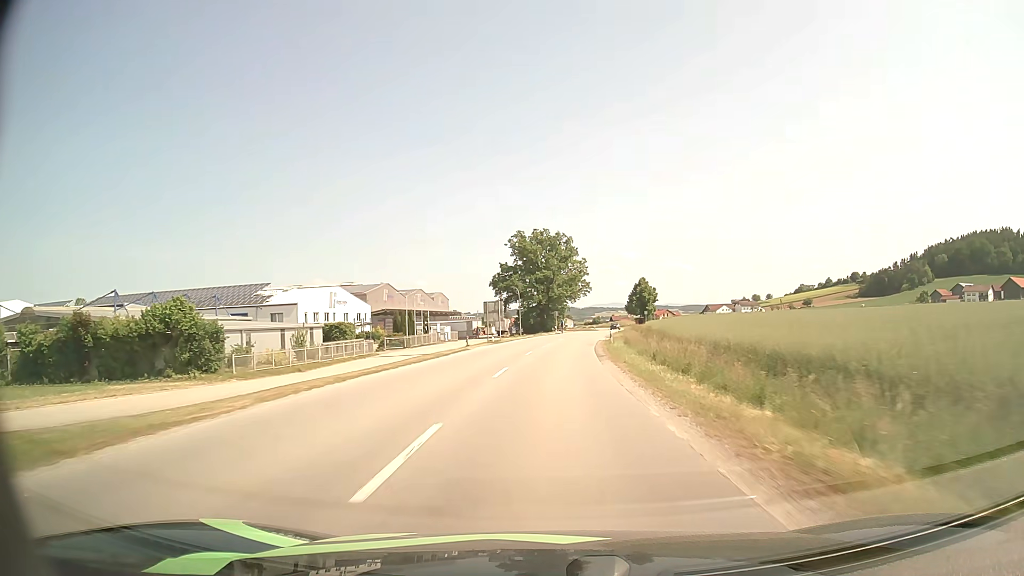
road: secondary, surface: asphalt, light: Day
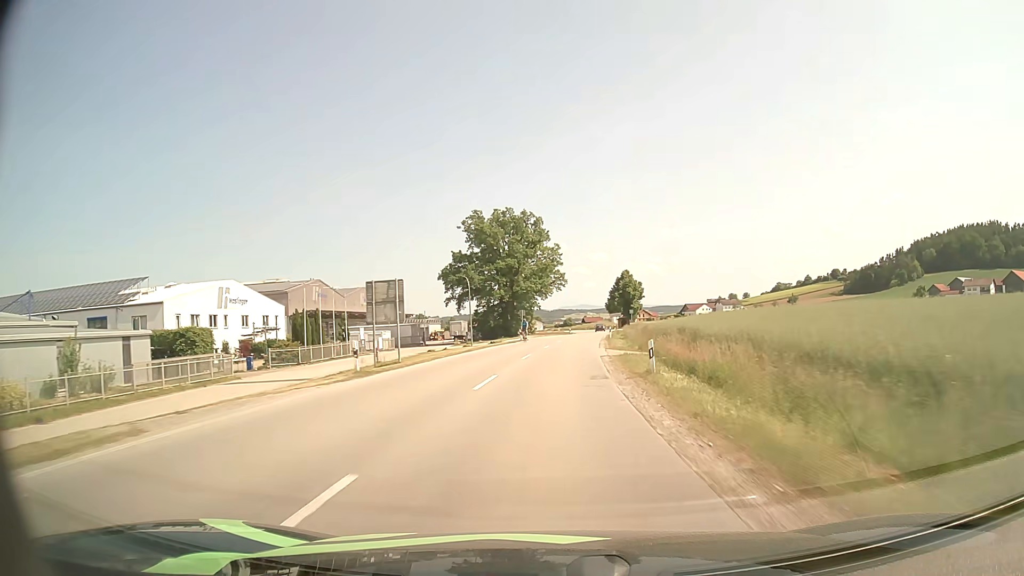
(+0.6, +27.0) m; +2°
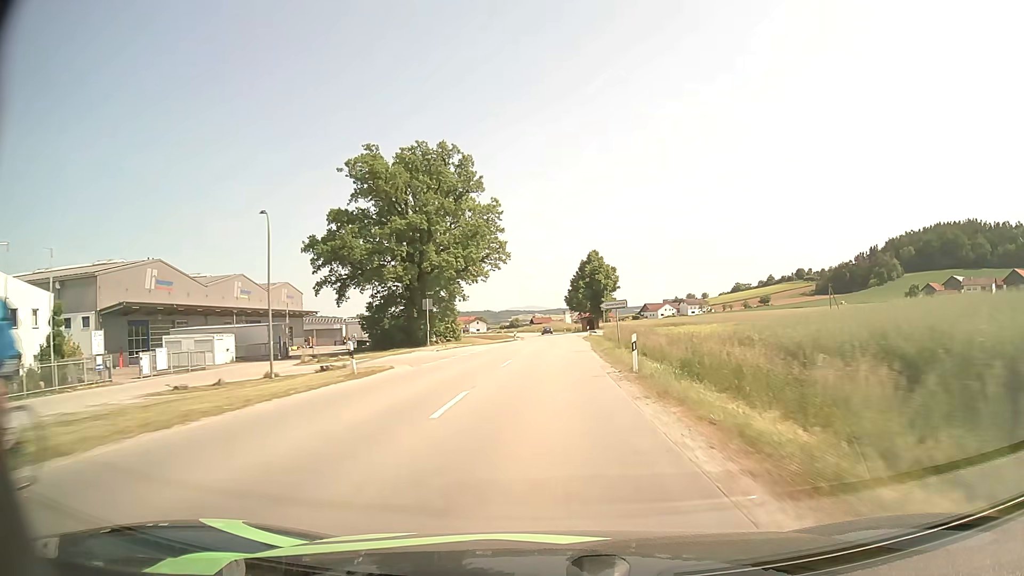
(+1.5, +40.1) m; +4°
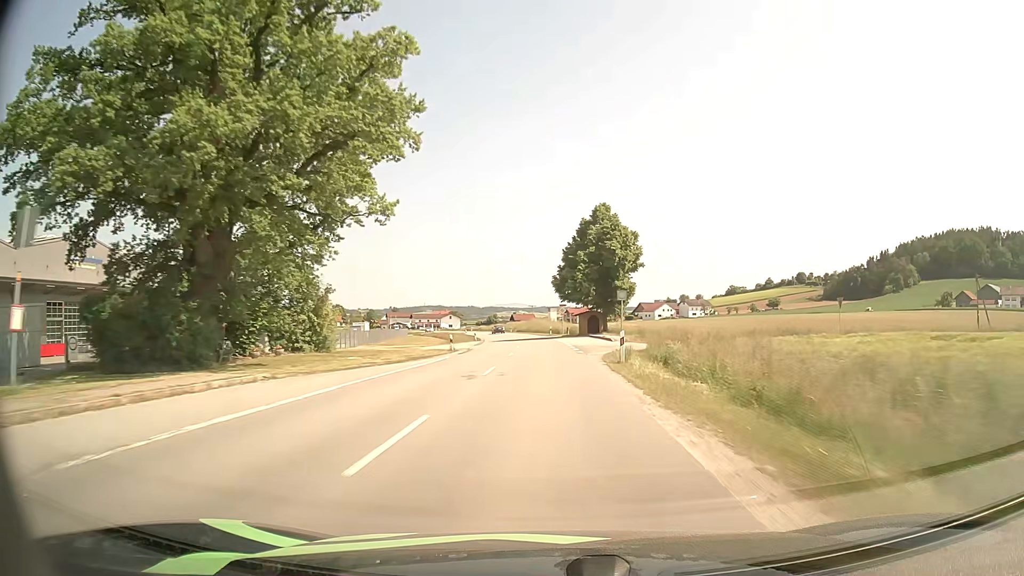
(+0.7, +39.9) m; +1°
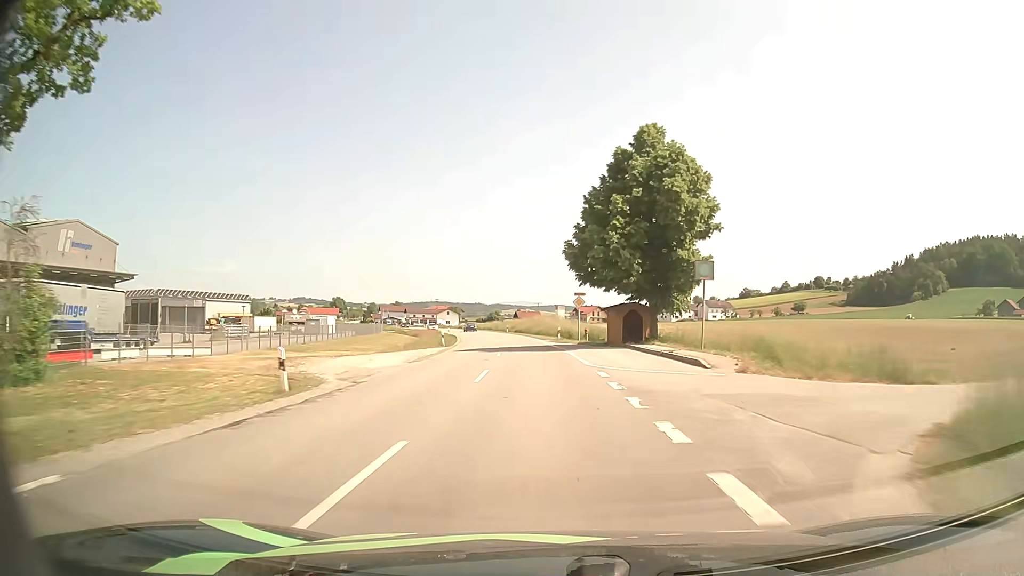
(0.0, +25.9) m; -1°
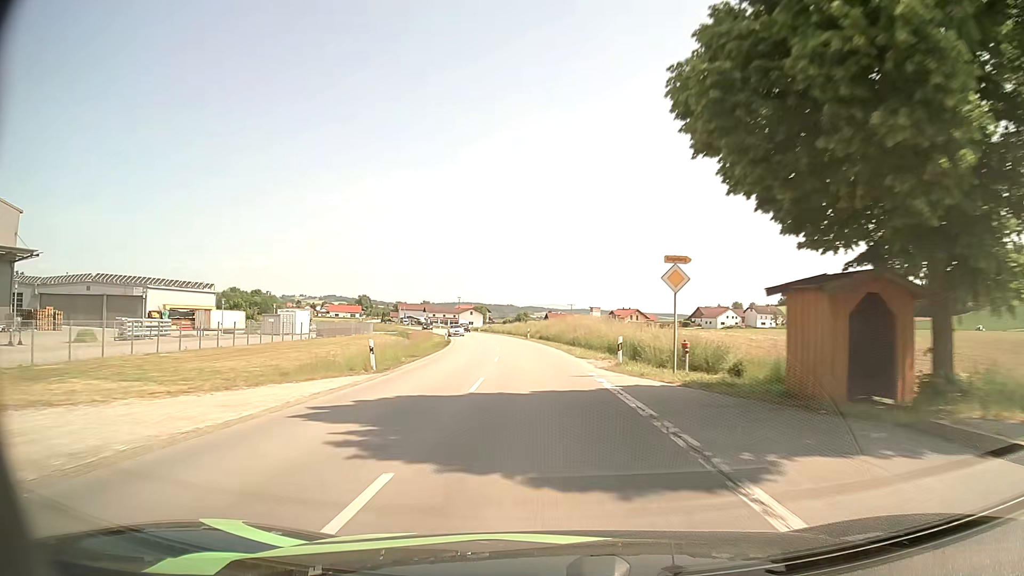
(-0.4, +25.6) m; -3°
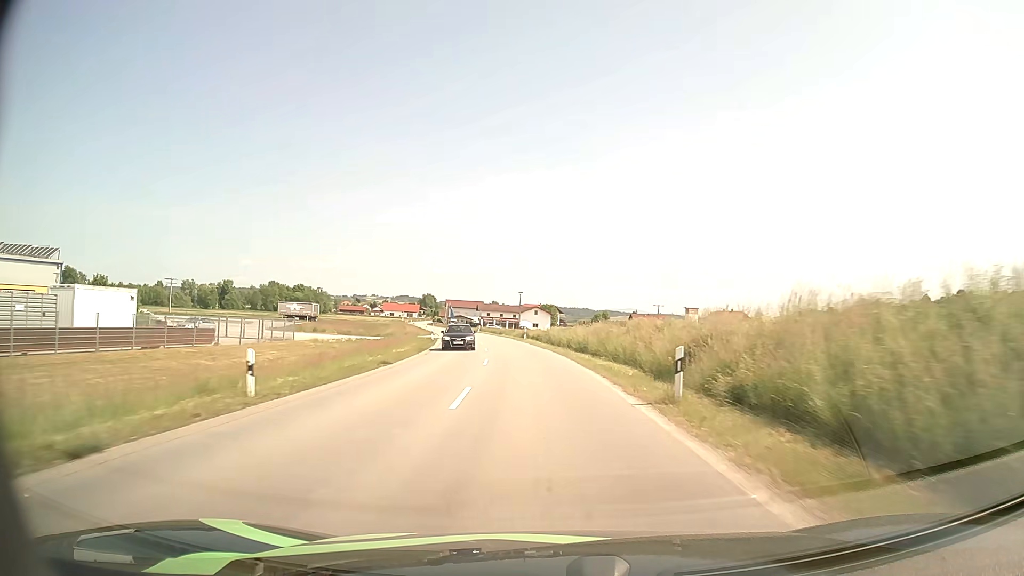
(-2.7, +51.2) m; -6°
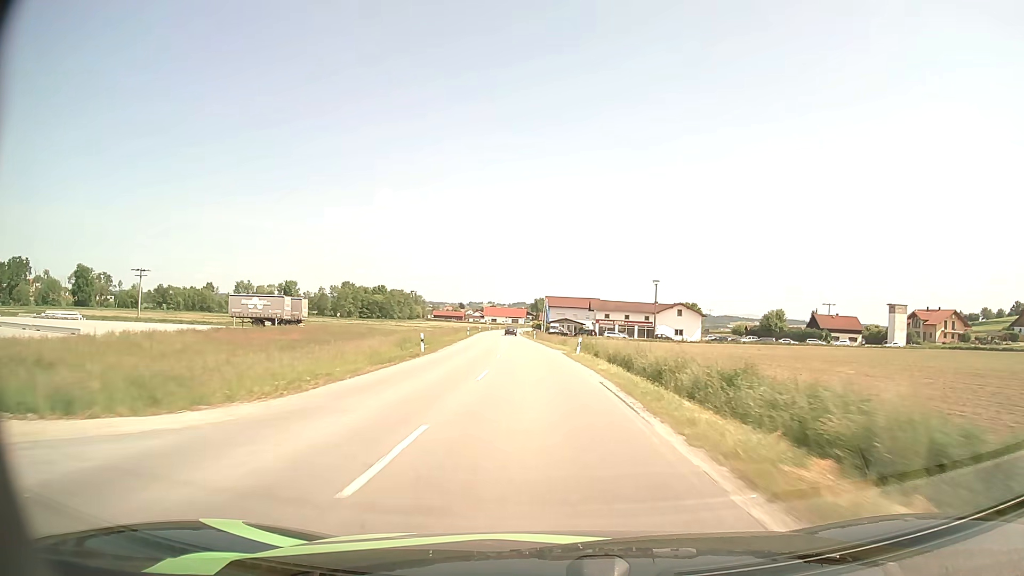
(-5.7, +65.8) m; -10°
(0, +10) (0, +20) (-1, +30) (-1, +40) (-2, +50) (-3, +60) (-4, +70) (-4, +80) (-5, +90) (-6, +100) m
